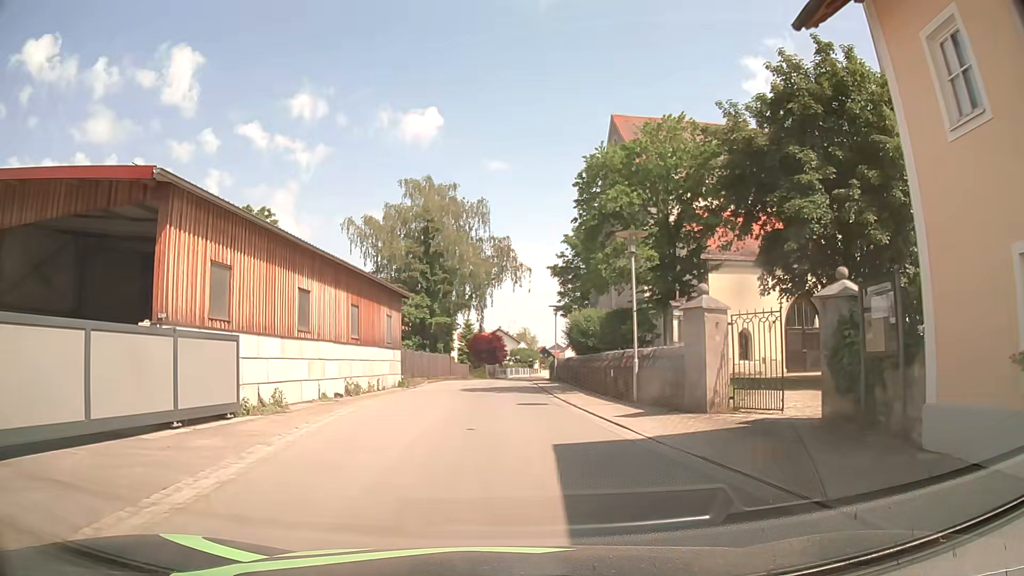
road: secondary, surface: asphalt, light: Day
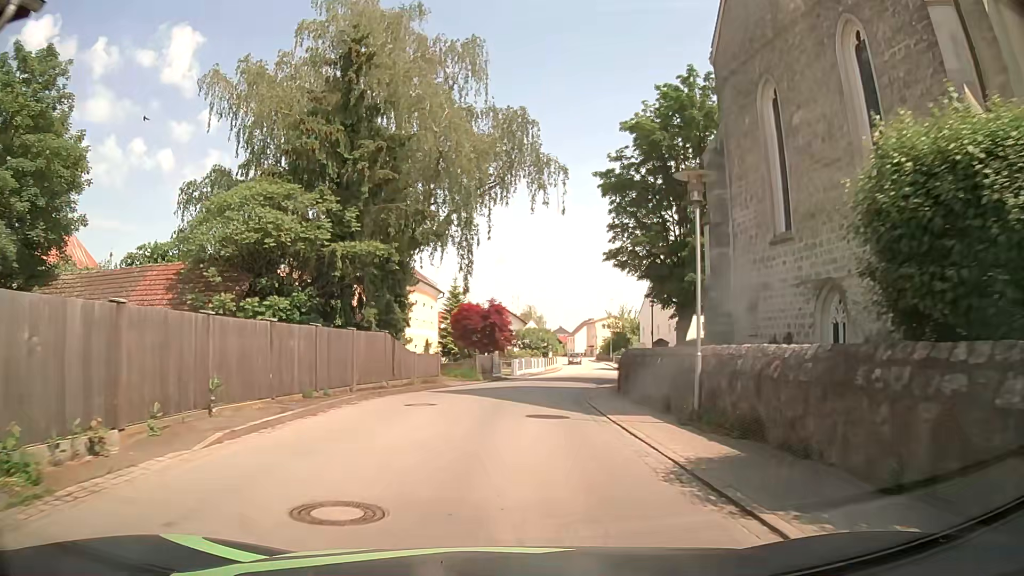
(-0.7, +29.2) m; -1°
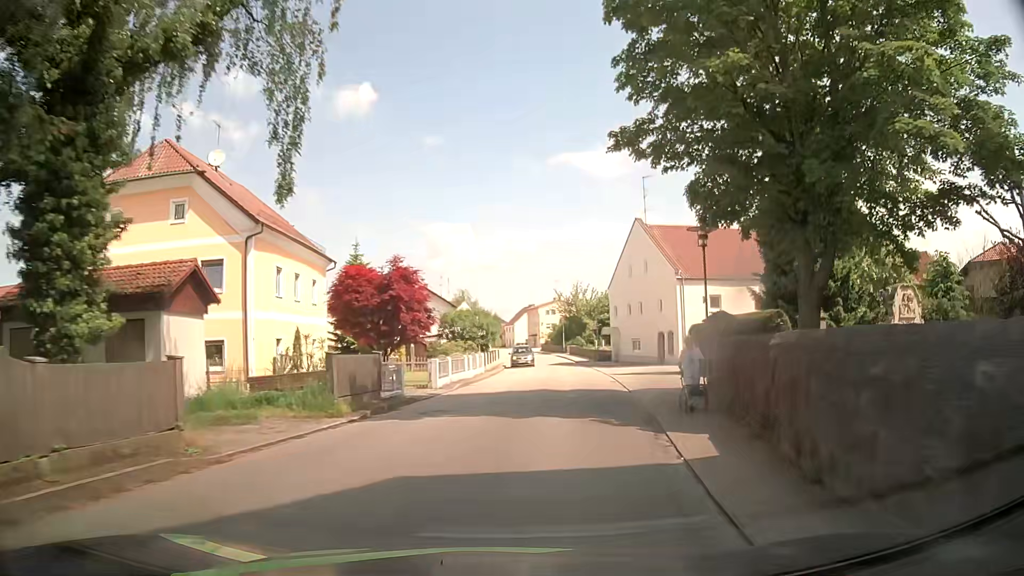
(+0.9, +19.6) m; +6°
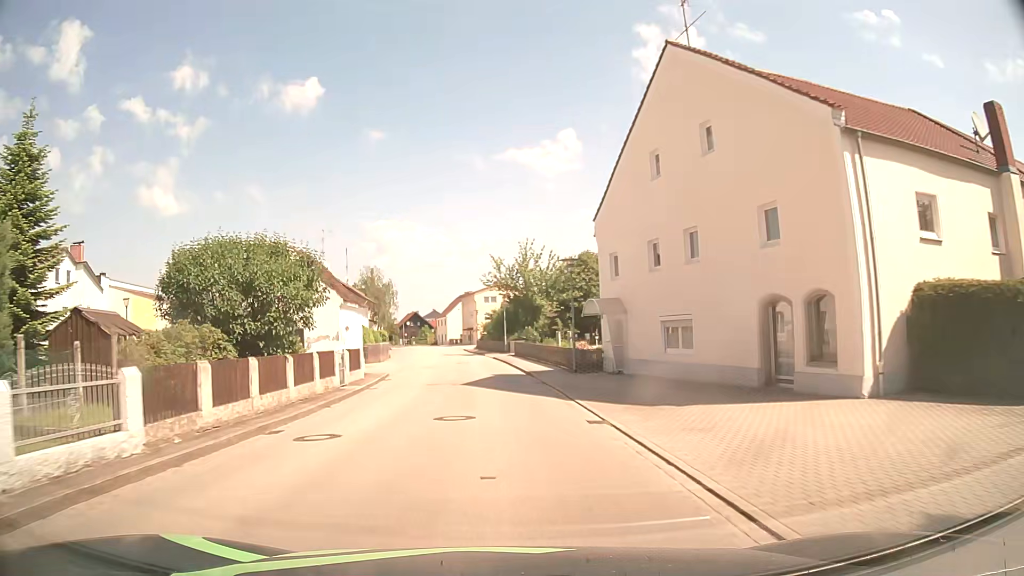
(+2.6, +30.2) m; +4°
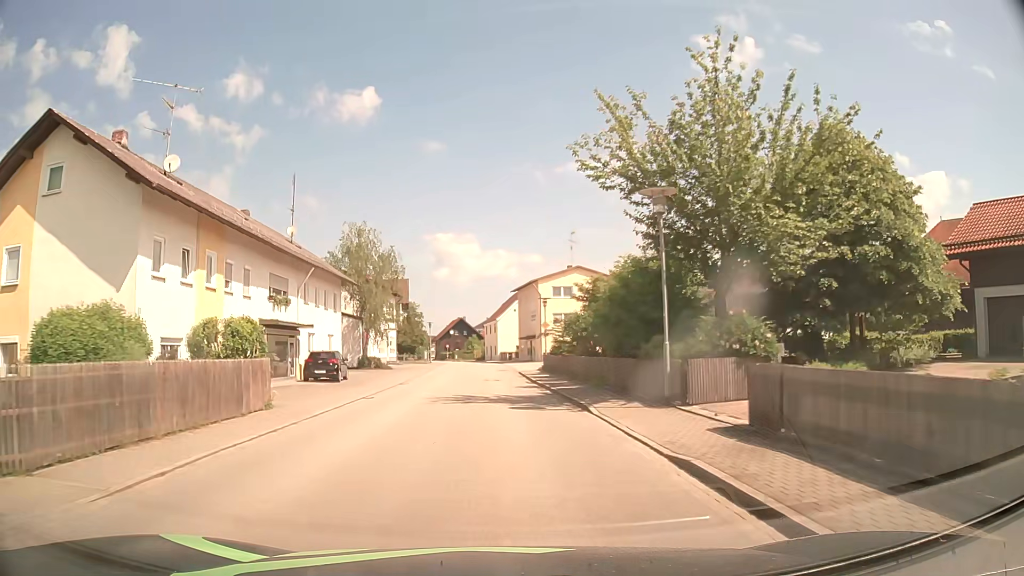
(-2.0, +38.3) m; -5°
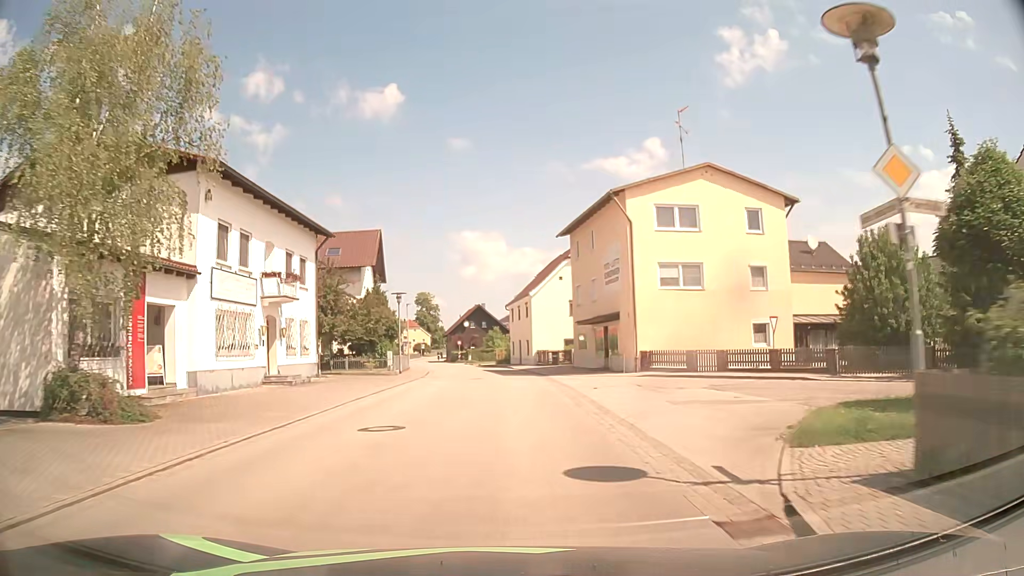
(-0.9, +38.0) m; -2°
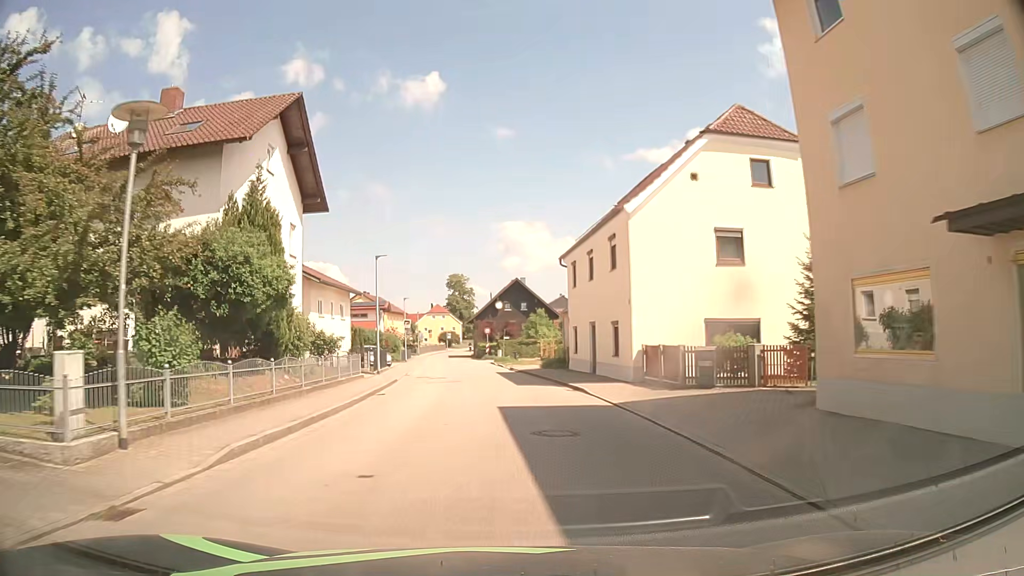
(-0.5, +30.4) m; -3°
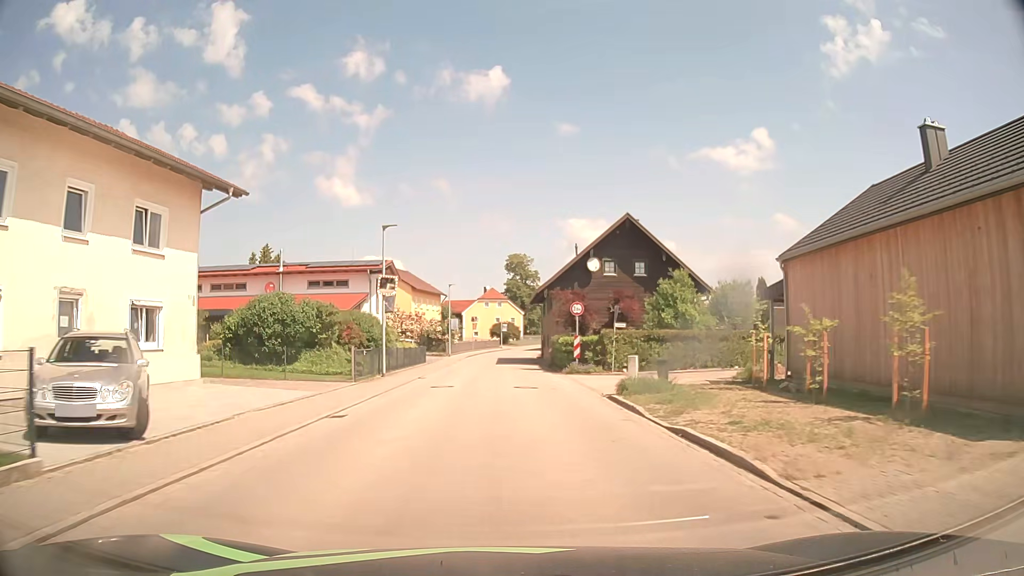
(-2.5, +38.2) m; -6°
(0, +10) (0, +20) (0, +30) (0, +40) (0, +50) (0, +60) (+1, +70) (+2, +80) (+5, +90) (+7, +99) m
